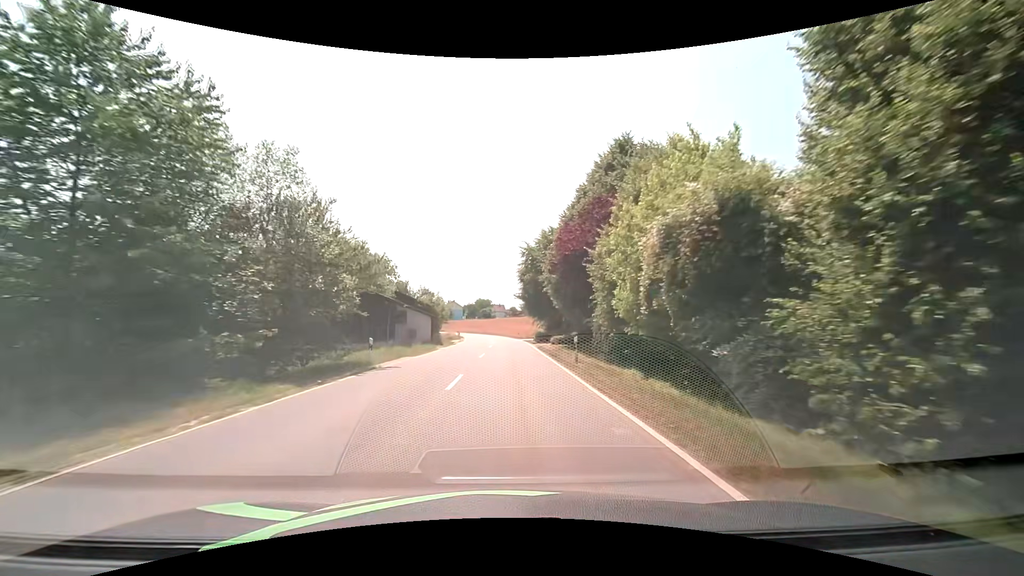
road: tertiary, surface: asphalt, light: Day
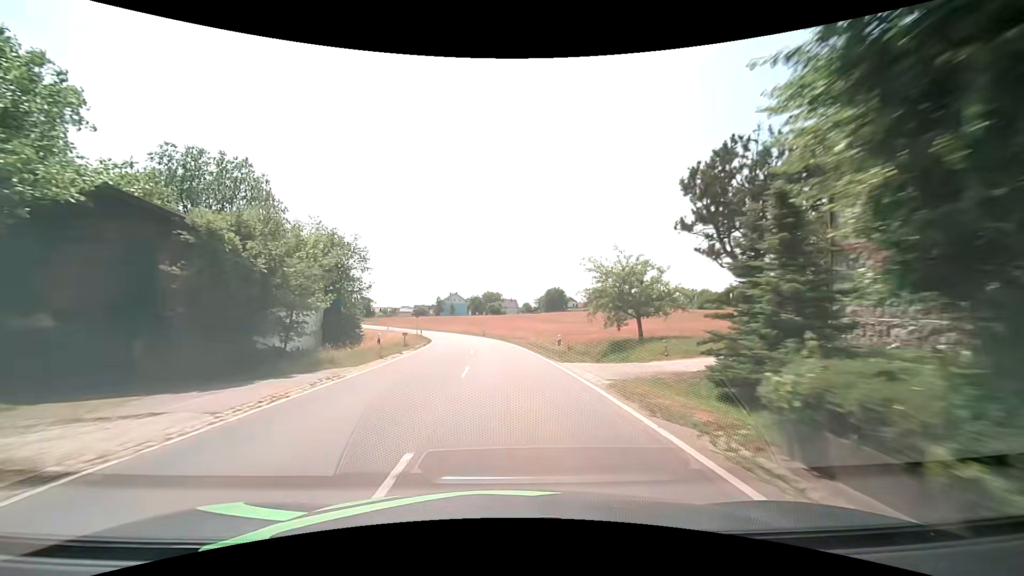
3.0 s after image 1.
(-0.1, +45.5) m; -1°
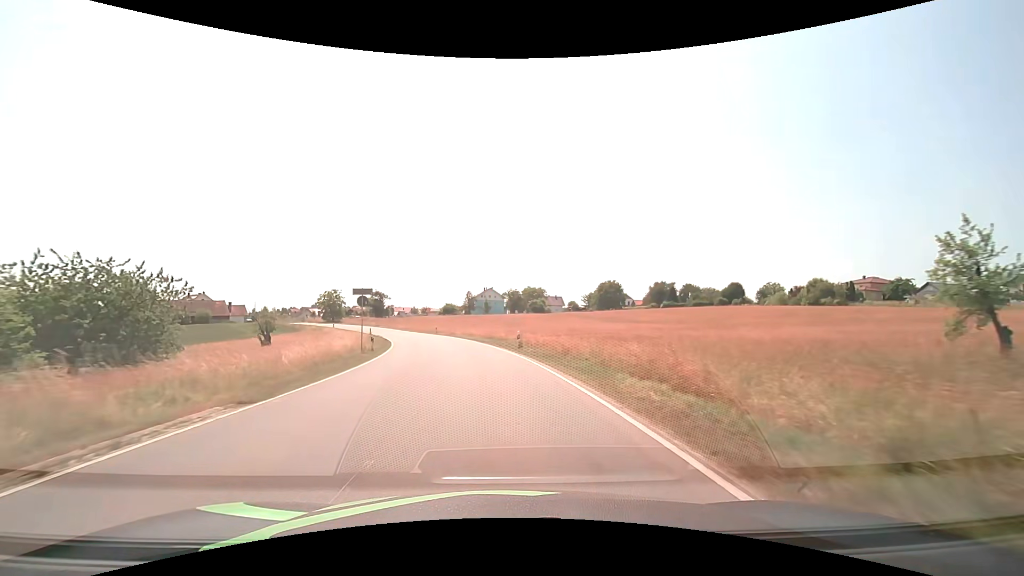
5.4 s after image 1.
(-1.3, +36.4) m; -5°
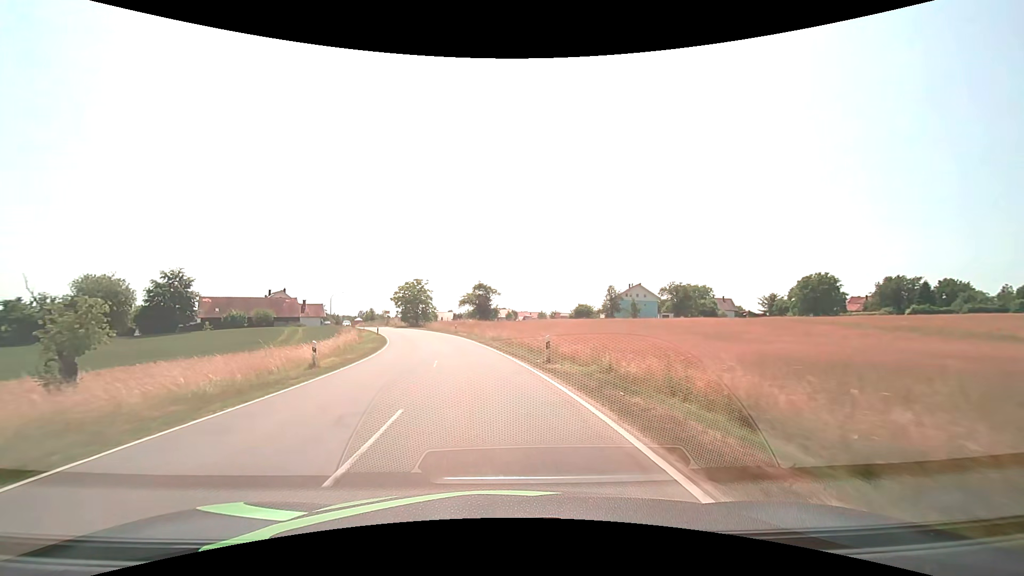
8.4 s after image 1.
(-5.2, +45.0) m; -15°
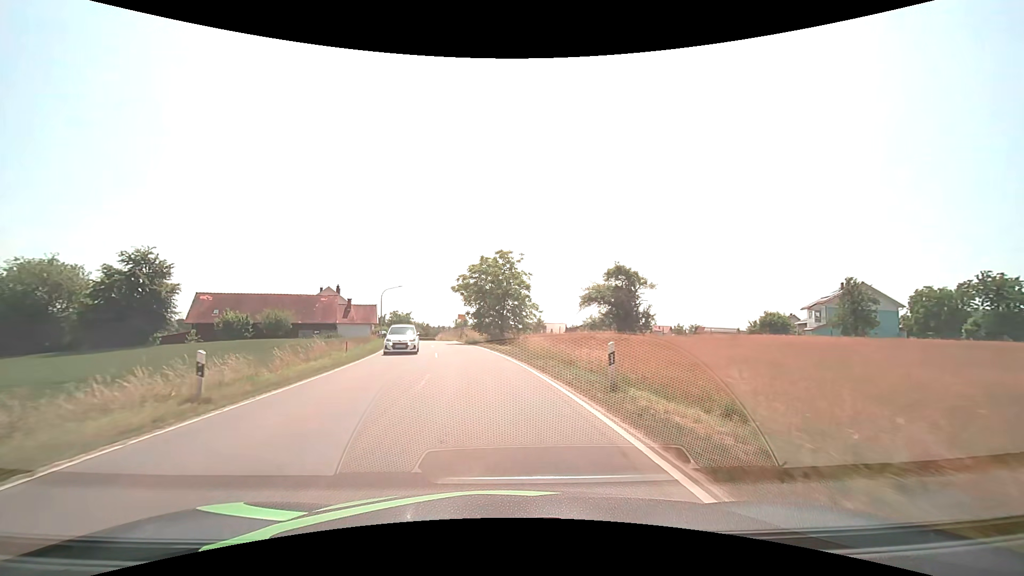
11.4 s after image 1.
(-5.0, +41.7) m; -13°
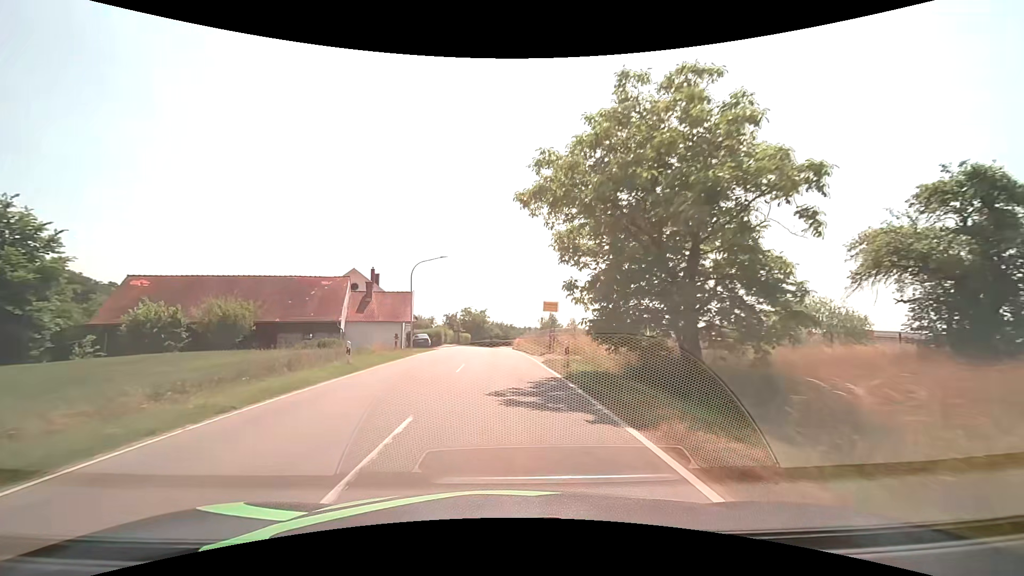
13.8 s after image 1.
(-2.7, +30.8) m; -10°
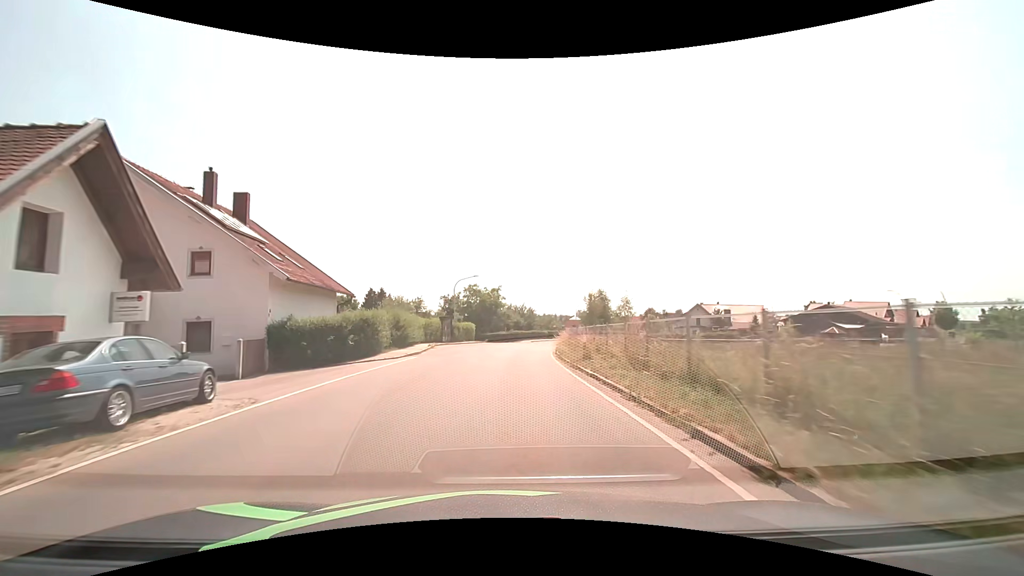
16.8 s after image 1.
(-1.1, +38.4) m; -2°
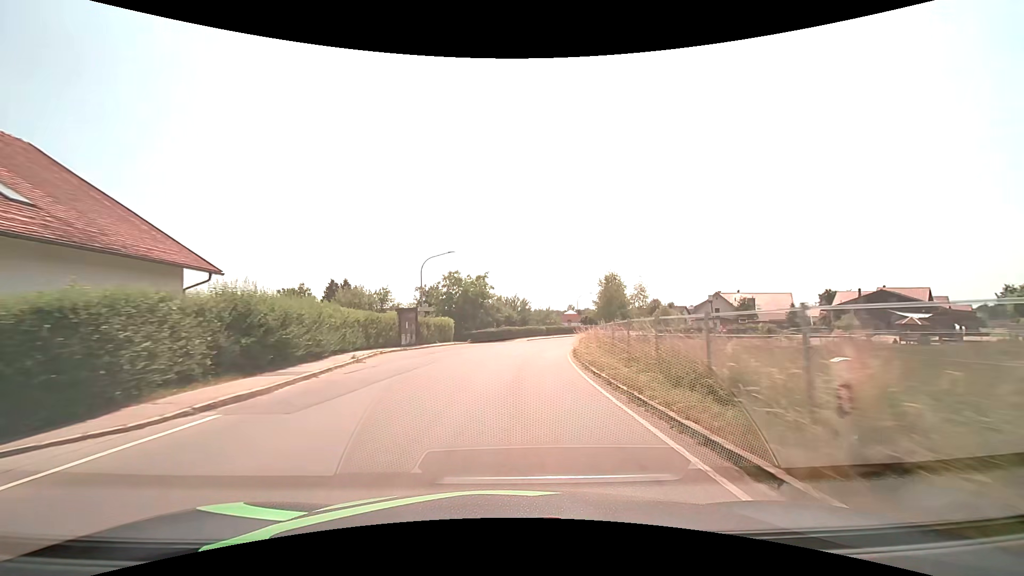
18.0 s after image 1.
(+0.1, +15.5) m; +1°
